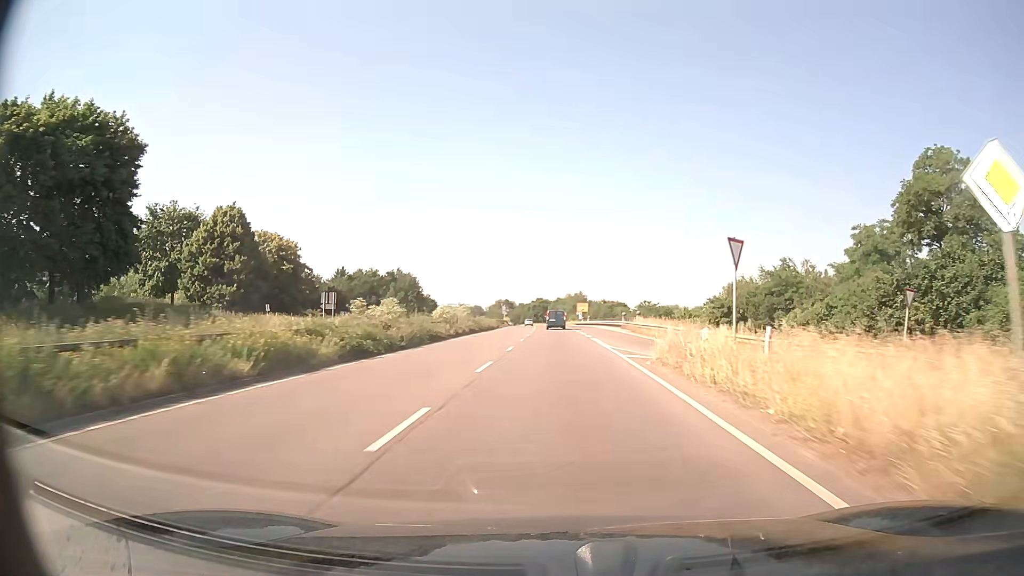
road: trunk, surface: asphalt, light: Day
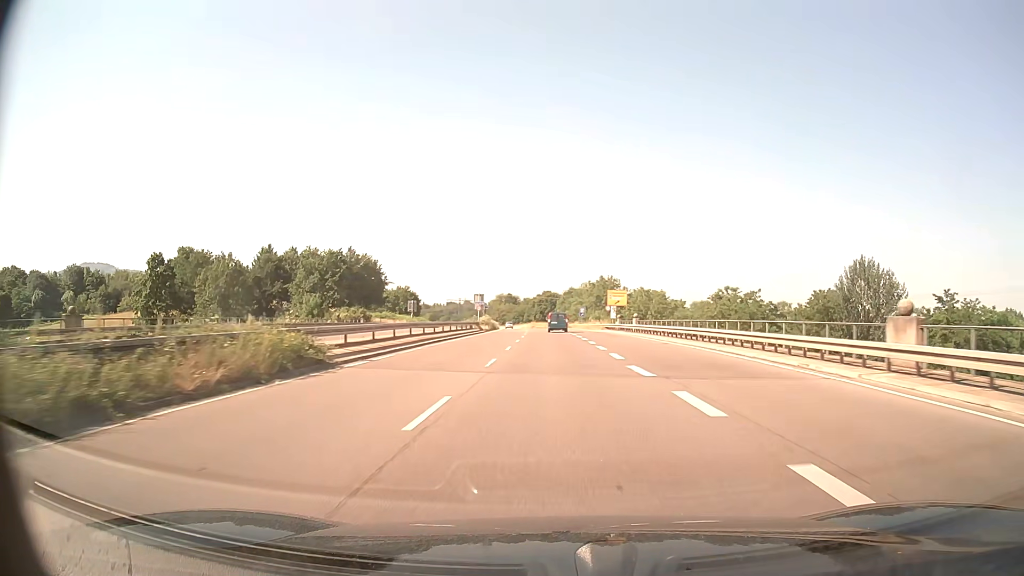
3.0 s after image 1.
(-0.4, +62.0) m; -1°
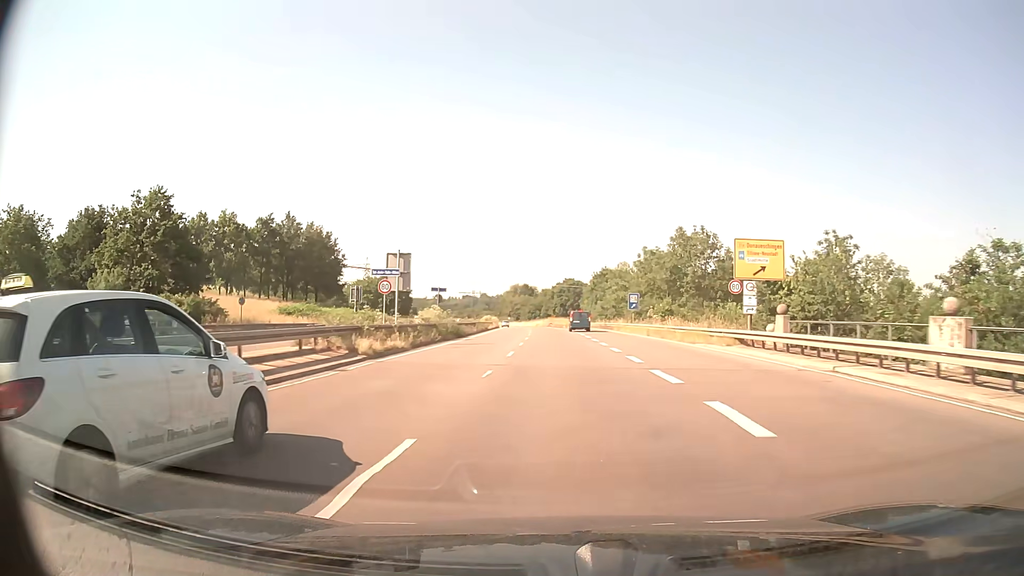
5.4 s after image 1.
(-0.8, +49.7) m; -2°
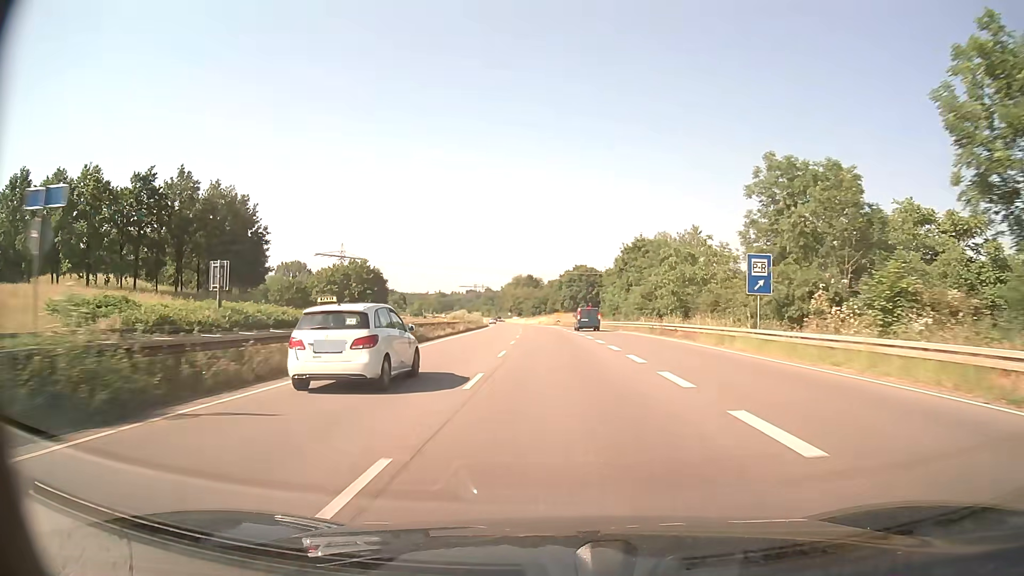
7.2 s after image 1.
(-0.2, +37.3) m; -1°
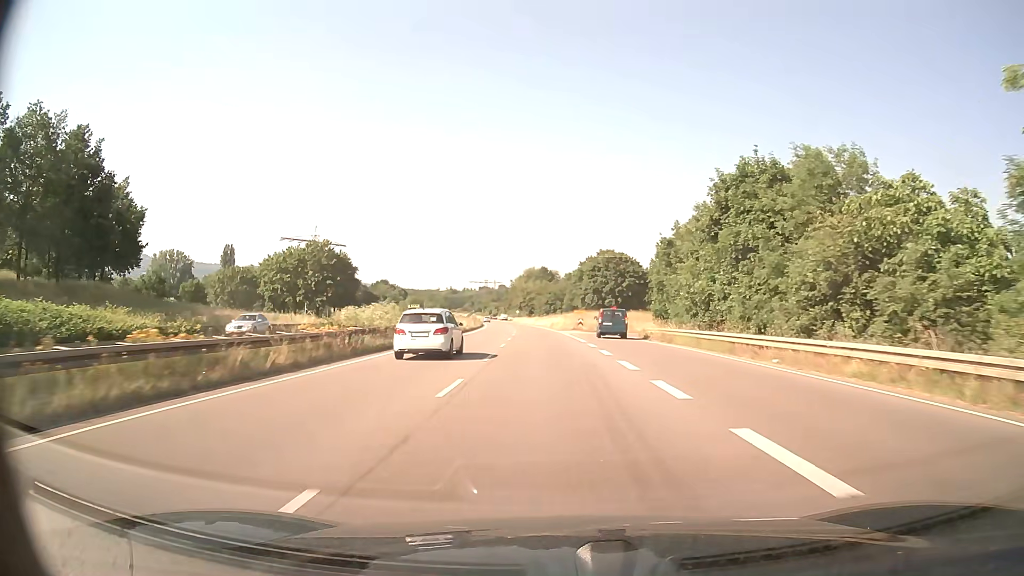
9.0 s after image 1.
(-0.3, +37.2) m; -1°
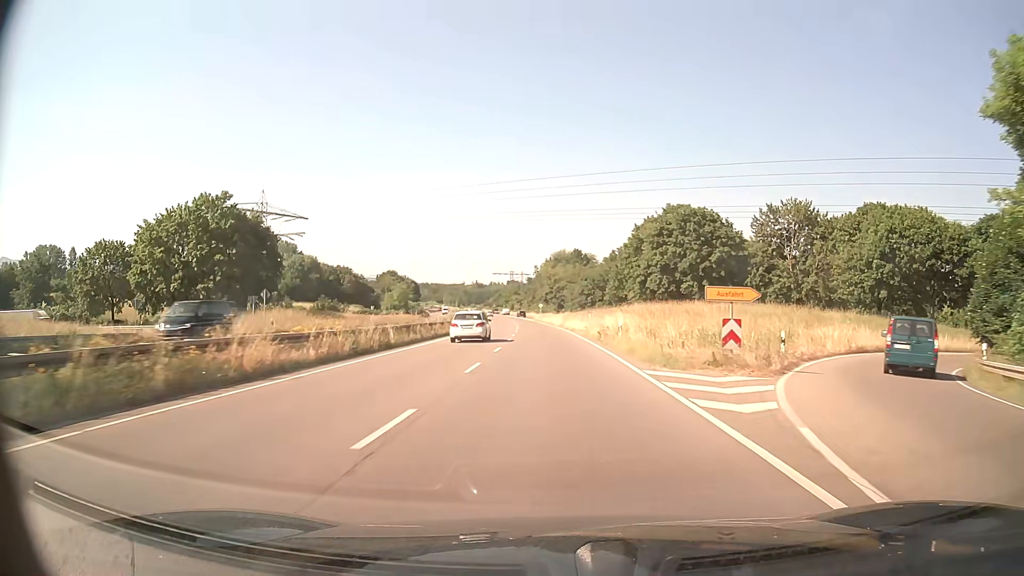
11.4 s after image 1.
(-1.1, +49.7) m; -3°
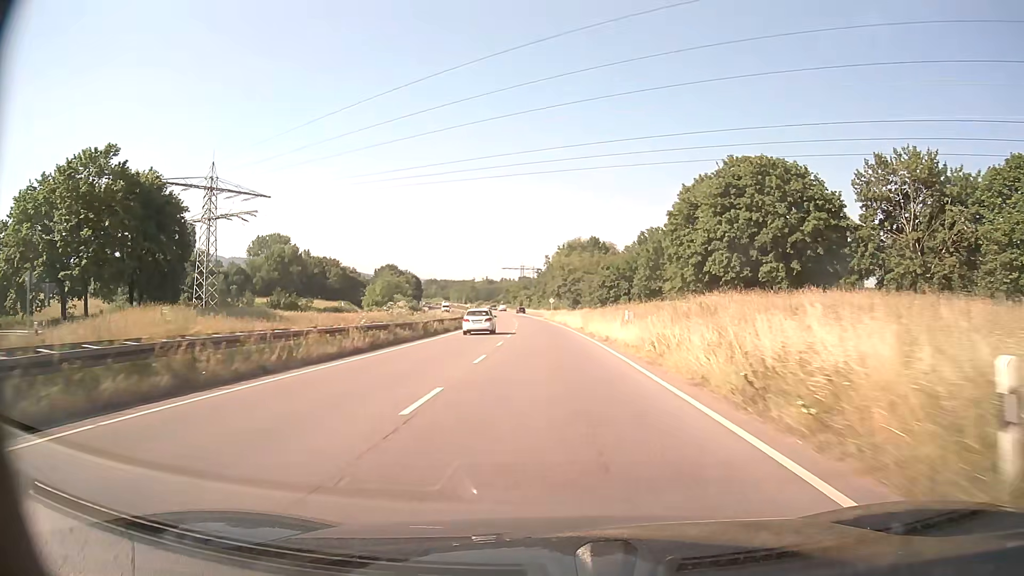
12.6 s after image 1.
(-0.3, +24.9) m; -1°
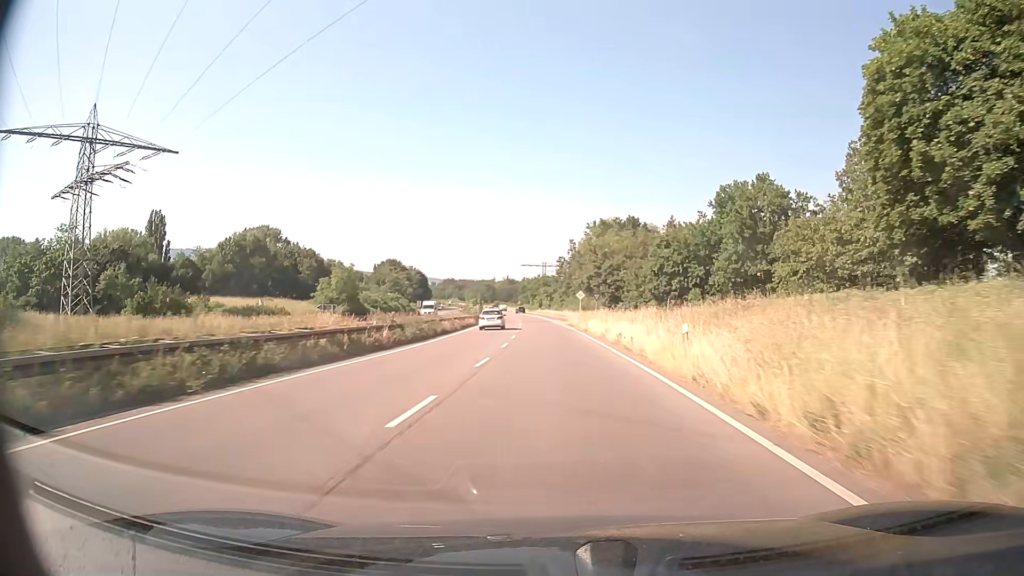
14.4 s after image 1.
(-0.6, +37.2) m; -2°
(0, +10) (0, +20) (0, +30) (-1, +40) (-1, +50) (-2, +60) (-2, +70) (-3, +80) (-3, +90) (-4, +100) m
